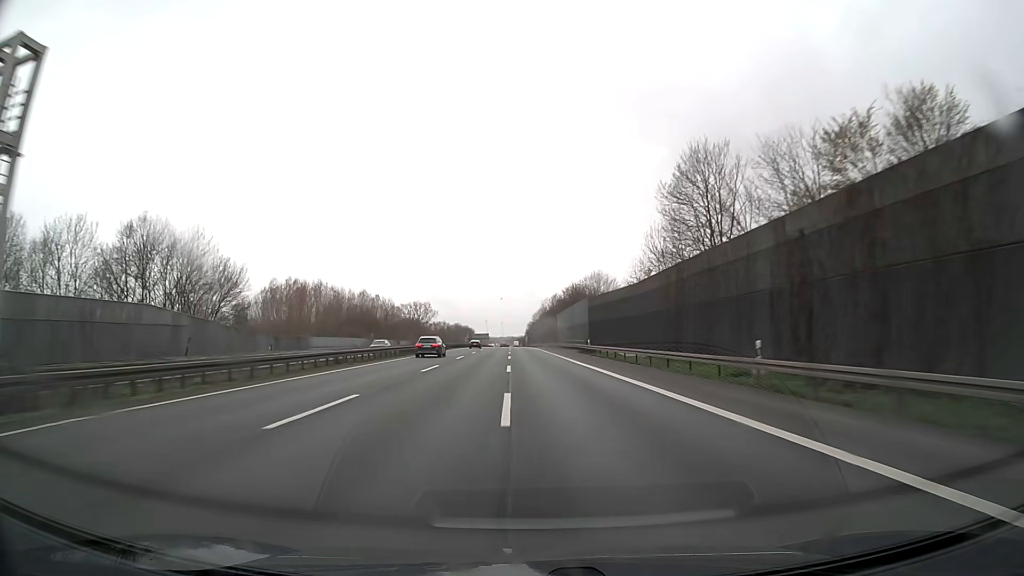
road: motorway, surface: asphalt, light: Day
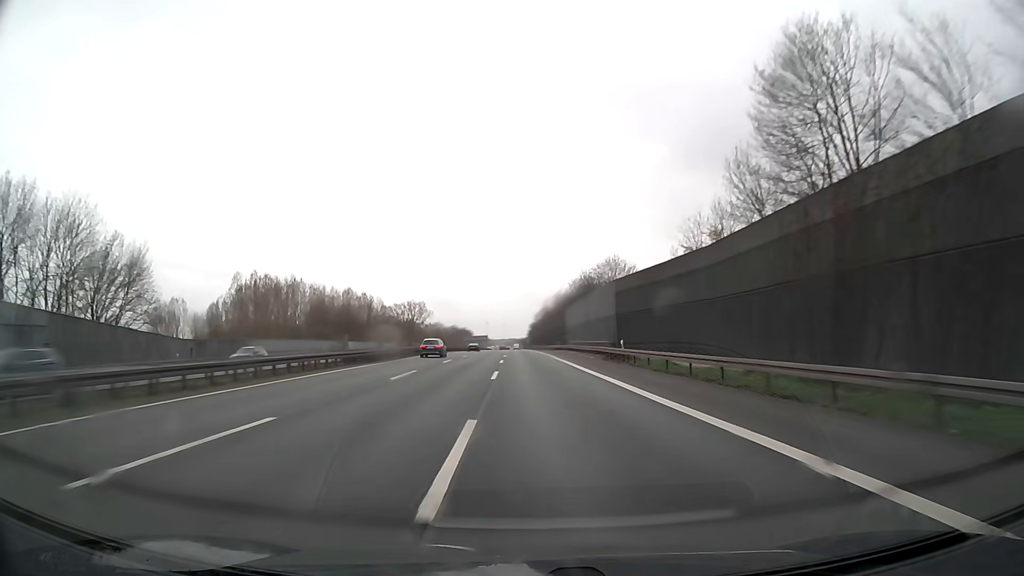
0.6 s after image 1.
(0.0, +22.3) m; 0°
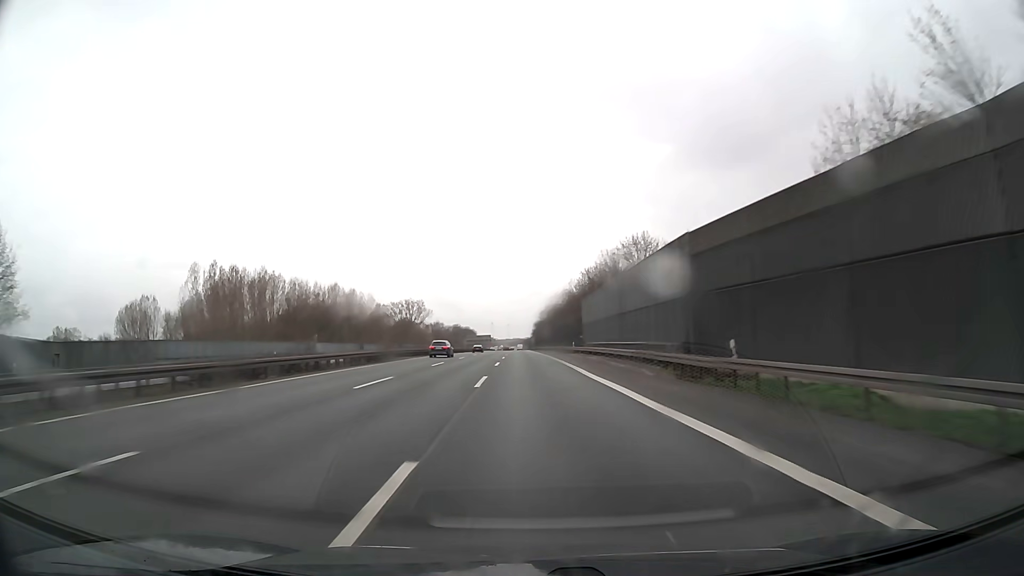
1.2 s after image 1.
(-0.1, +22.3) m; 0°
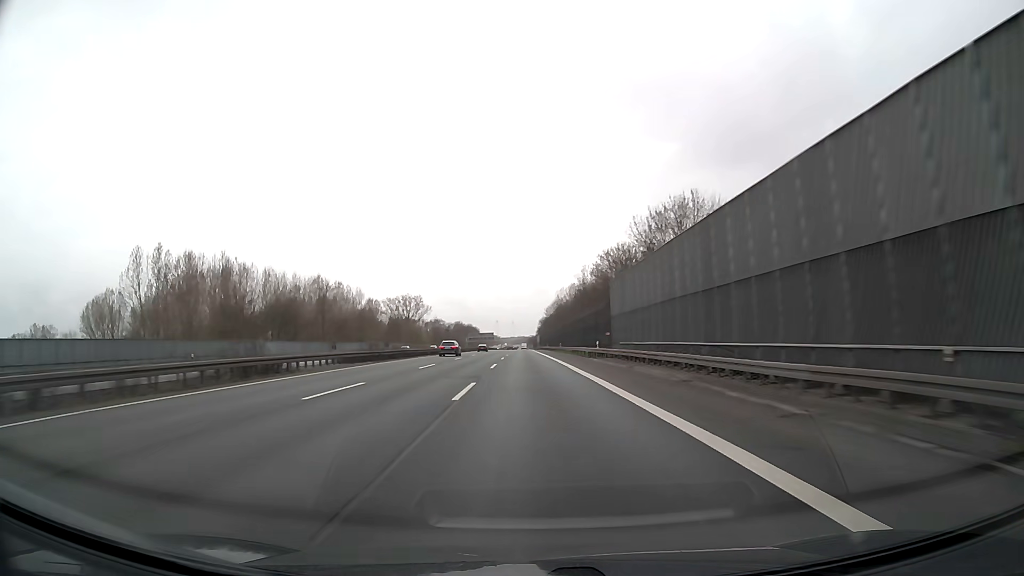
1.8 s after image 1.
(-0.1, +22.3) m; 0°
